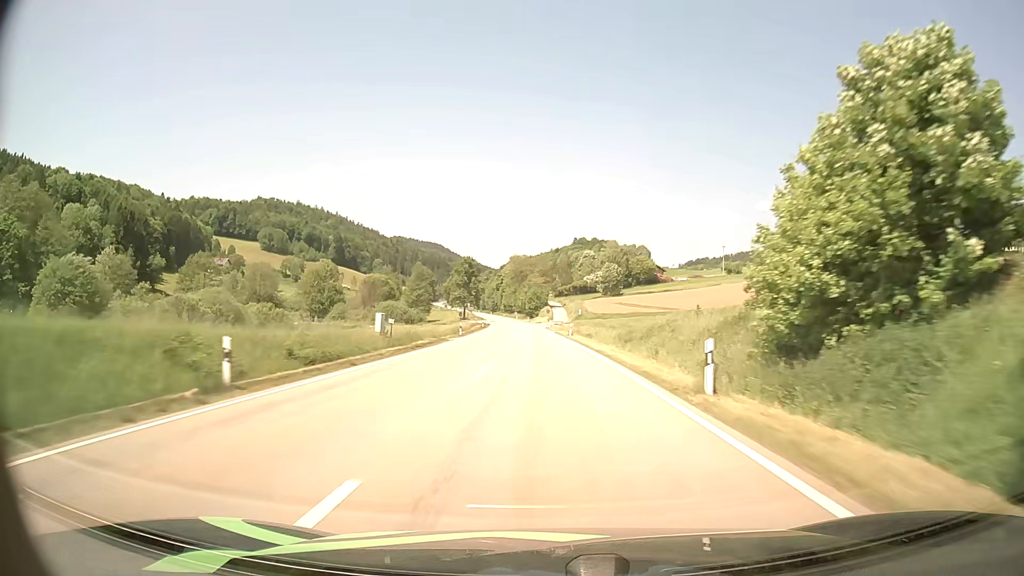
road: secondary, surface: asphalt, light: Day
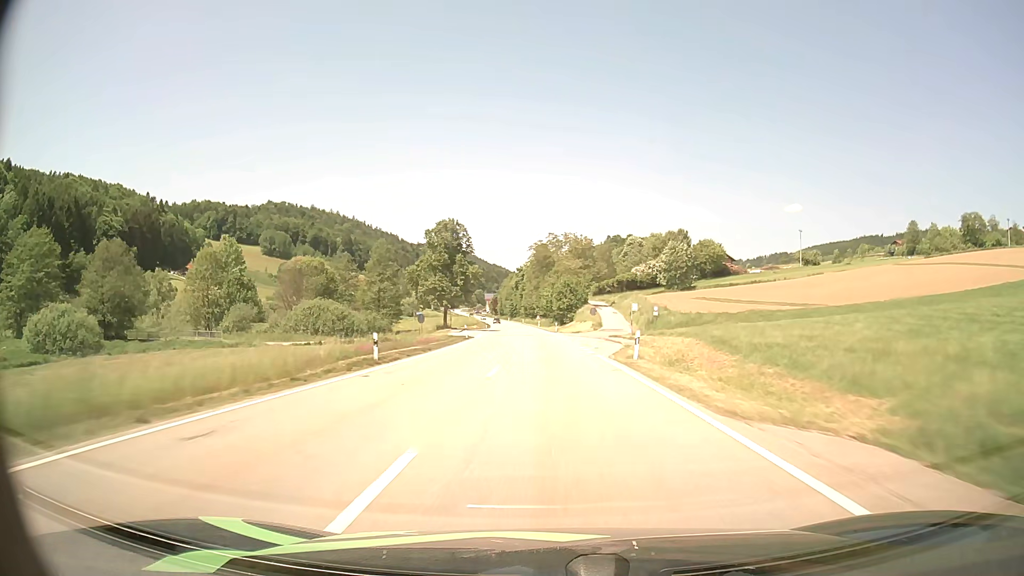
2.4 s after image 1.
(-1.0, +66.1) m; -2°
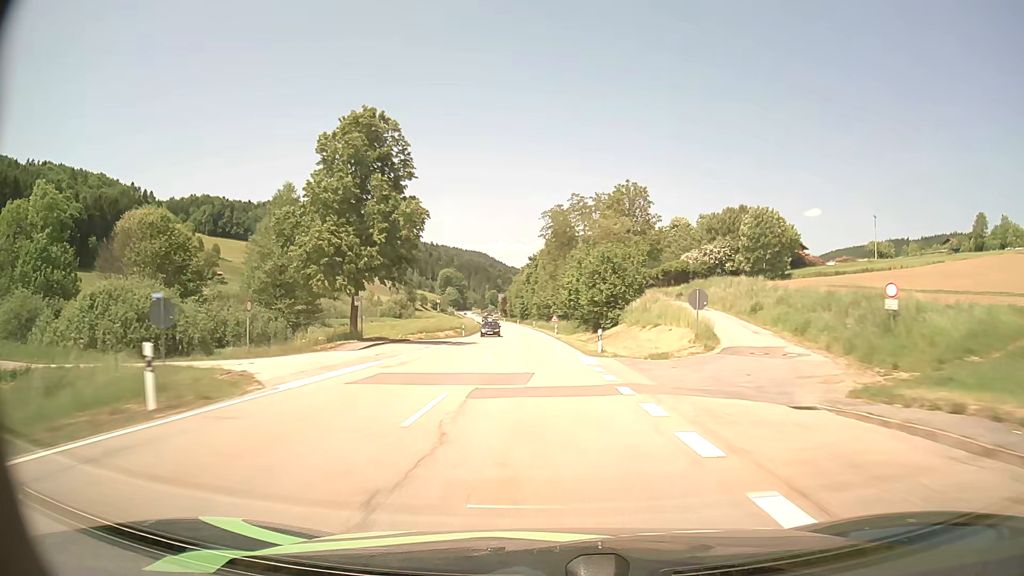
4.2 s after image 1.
(-0.4, +48.3) m; -1°
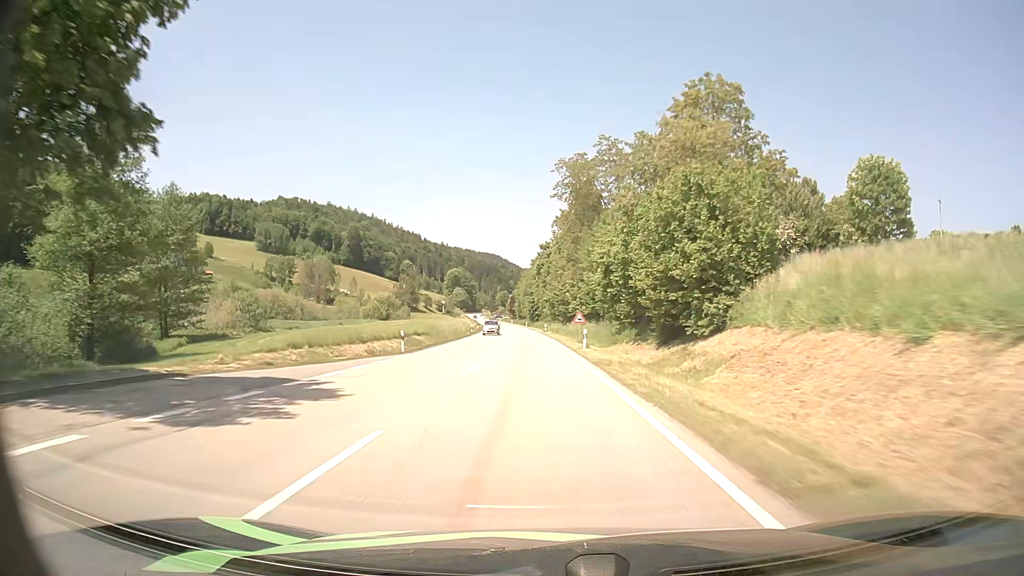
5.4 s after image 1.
(-0.4, +32.0) m; -1°
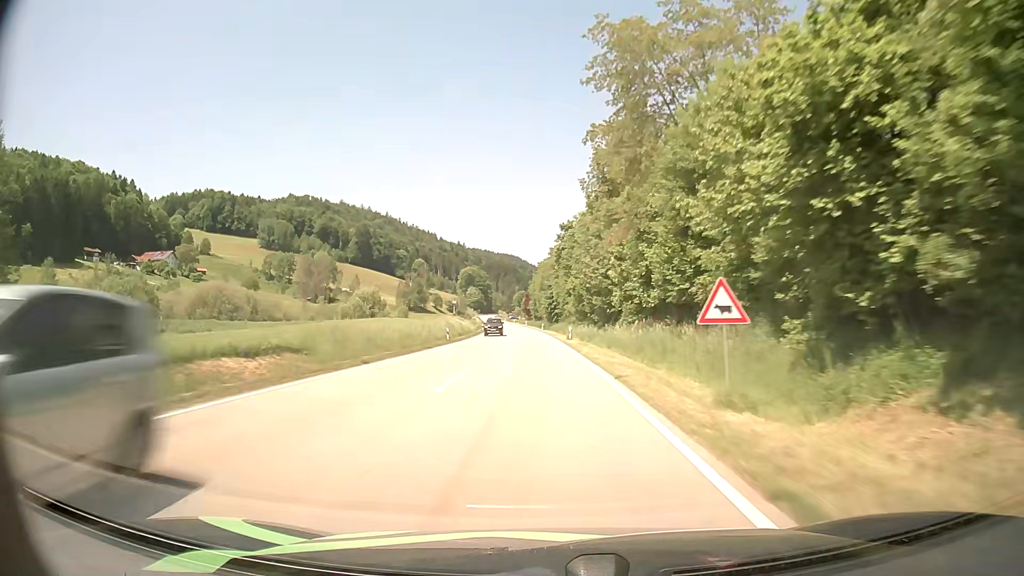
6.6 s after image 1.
(-0.5, +32.0) m; -2°
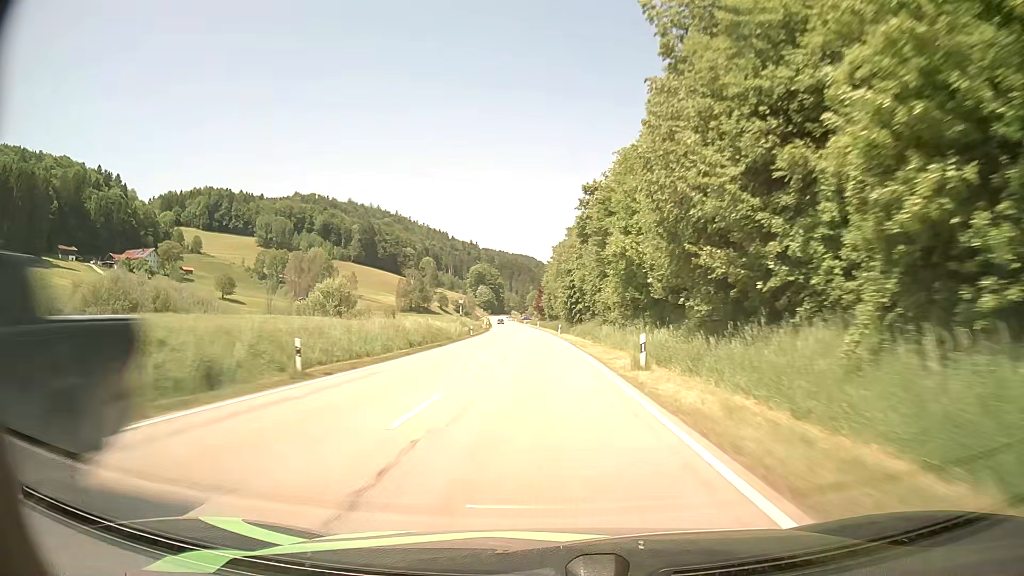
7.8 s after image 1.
(-0.4, +31.9) m; -1°
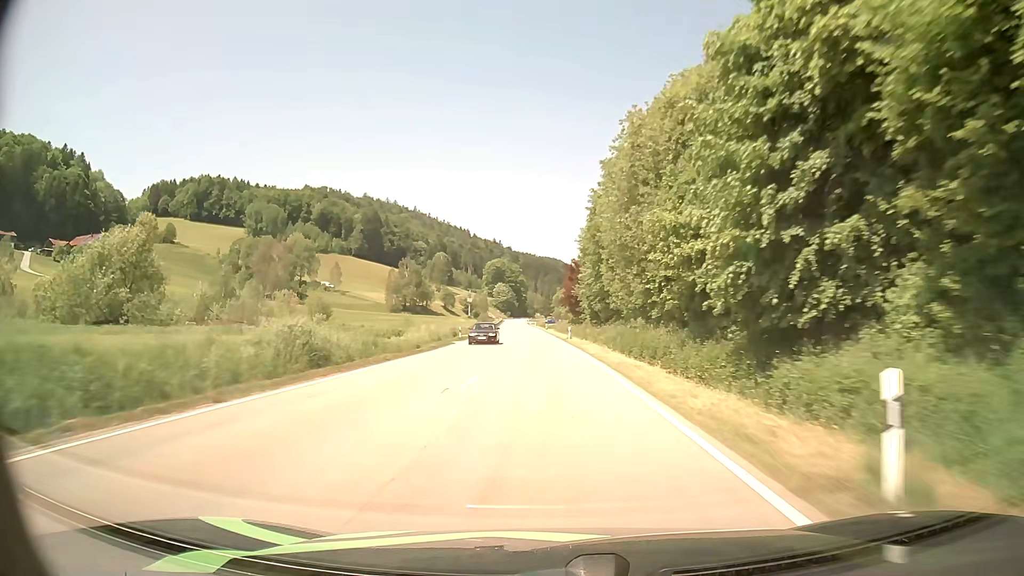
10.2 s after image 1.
(-1.3, +63.1) m; -2°
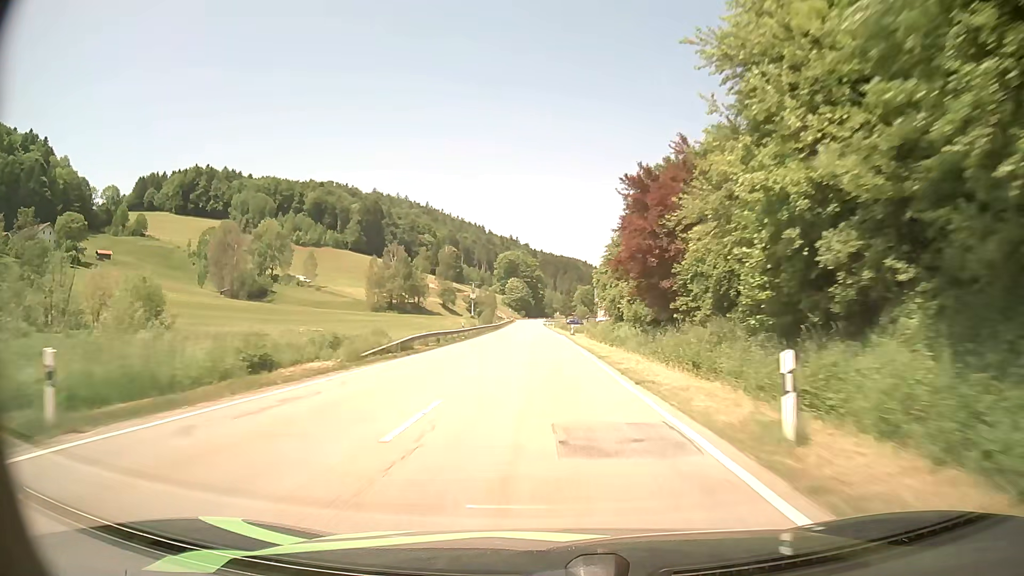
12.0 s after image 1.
(-0.5, +47.3) m; -1°
(0, +10) (0, +20) (0, +30) (-1, +40) (-1, +50) (-1, +60) (-1, +70) (-2, +80) (-2, +90) (-2, +100) m
